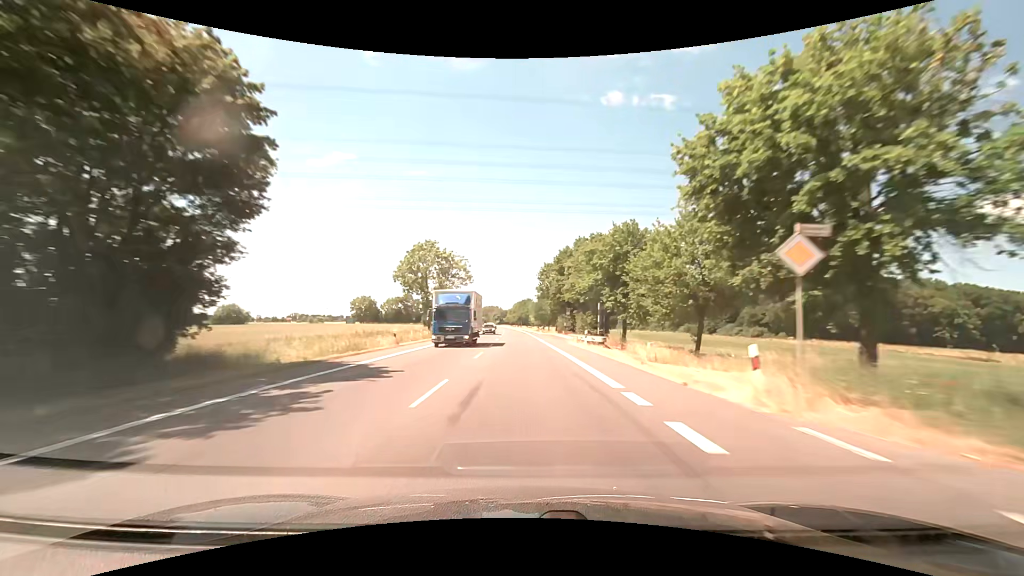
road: primary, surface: asphalt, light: Day
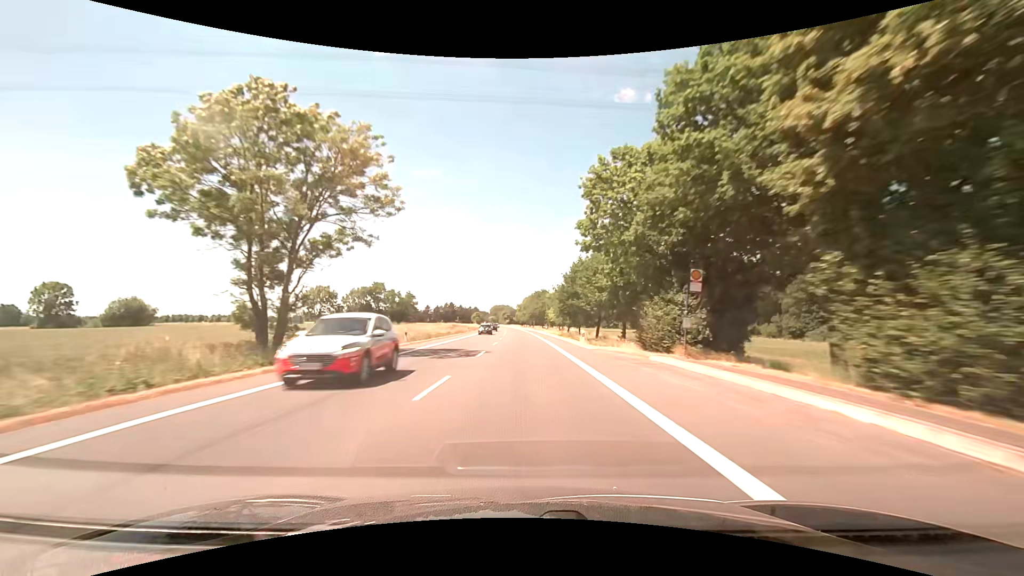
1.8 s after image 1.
(-0.7, +47.4) m; -2°
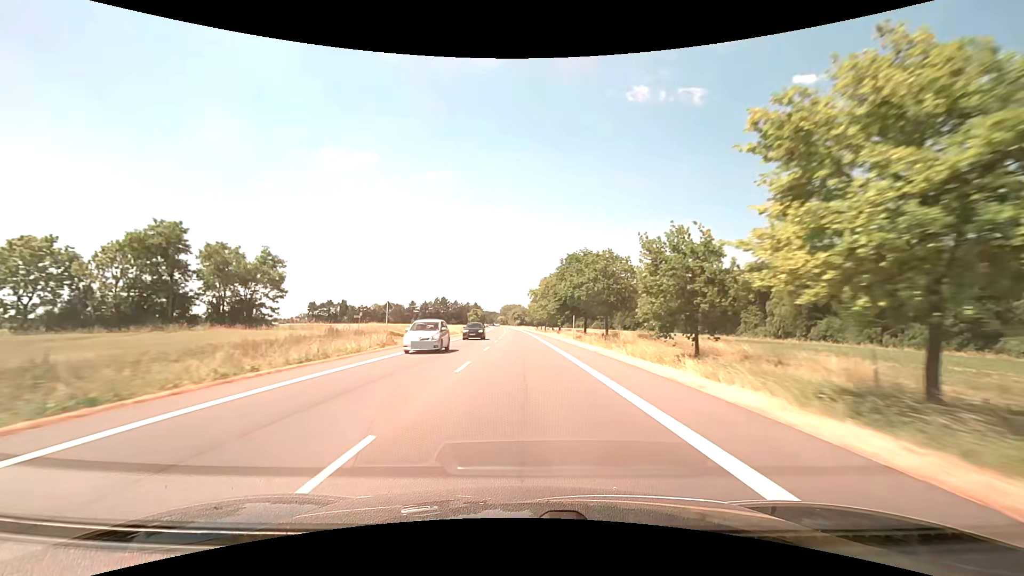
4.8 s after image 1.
(-1.0, +79.0) m; -1°
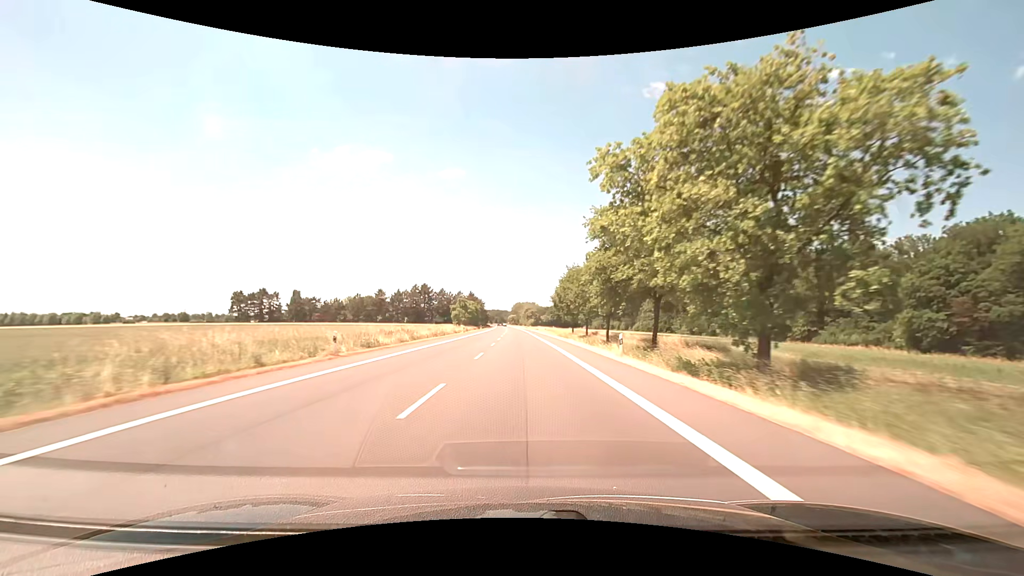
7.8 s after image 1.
(-1.5, +79.0) m; -1°
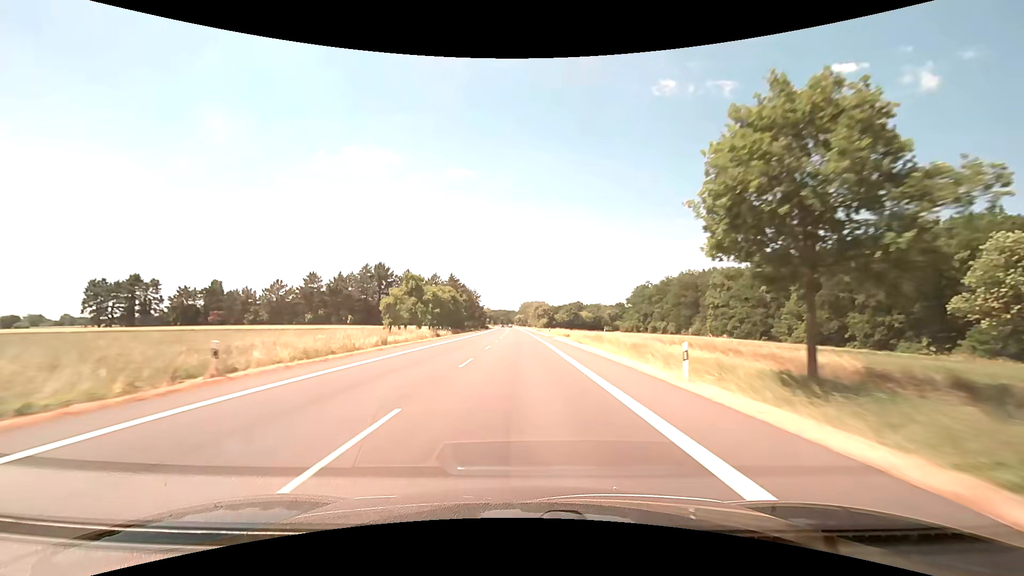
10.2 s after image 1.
(-1.0, +63.2) m; -1°
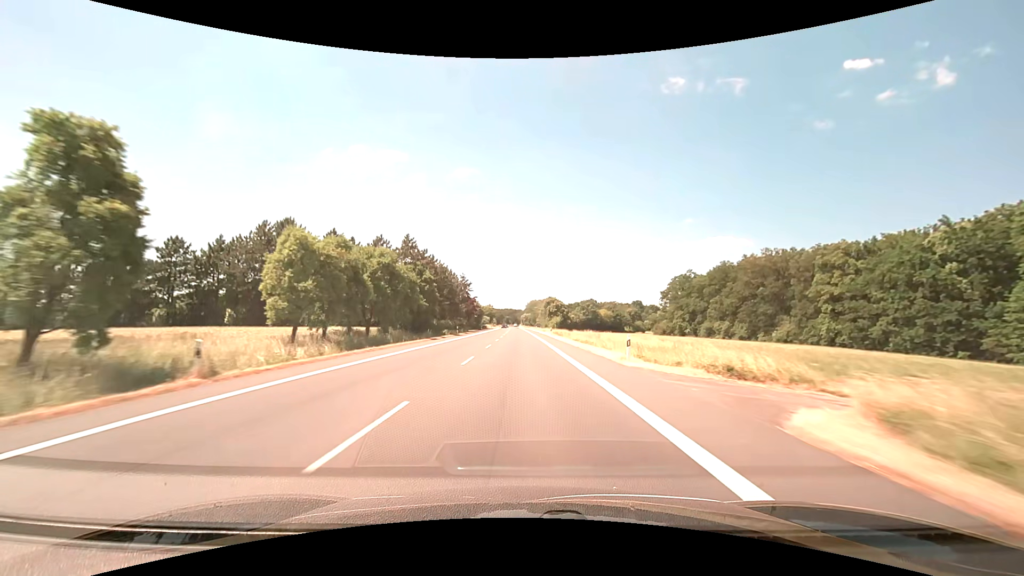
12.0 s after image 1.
(-0.3, +47.4) m; -1°
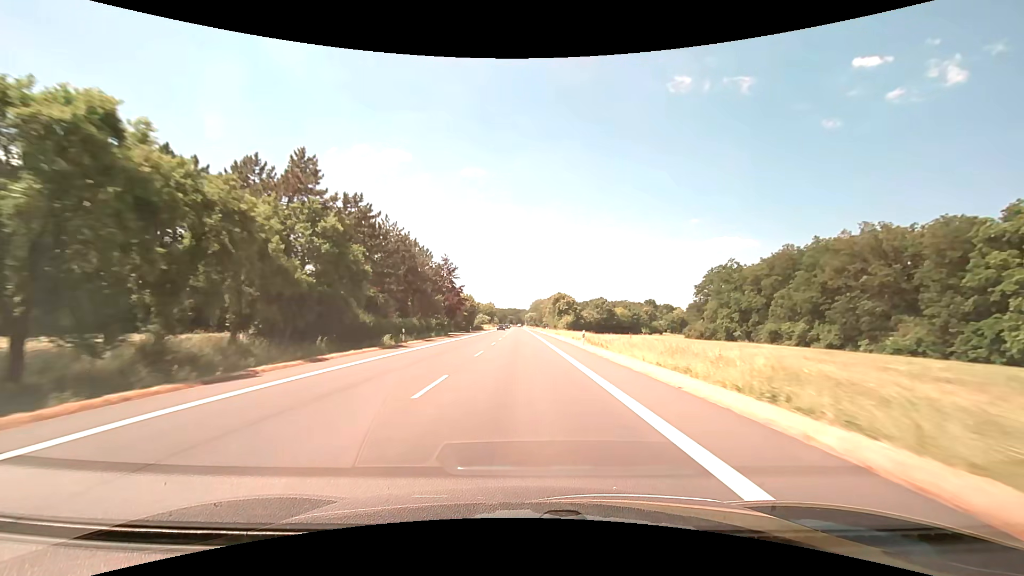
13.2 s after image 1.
(-0.2, +31.6) m; 0°
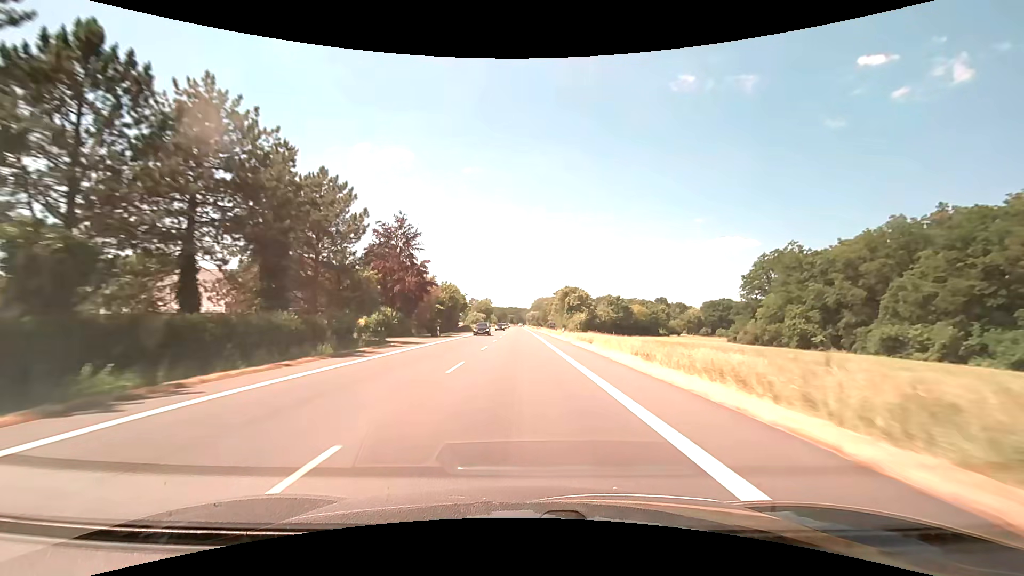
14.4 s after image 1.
(-0.1, +31.6) m; 0°
(0, +10) (0, +20) (0, +30) (0, +40) (0, +50) (0, +60) (0, +70) (-1, +80) (-1, +90) (-1, +100) m
